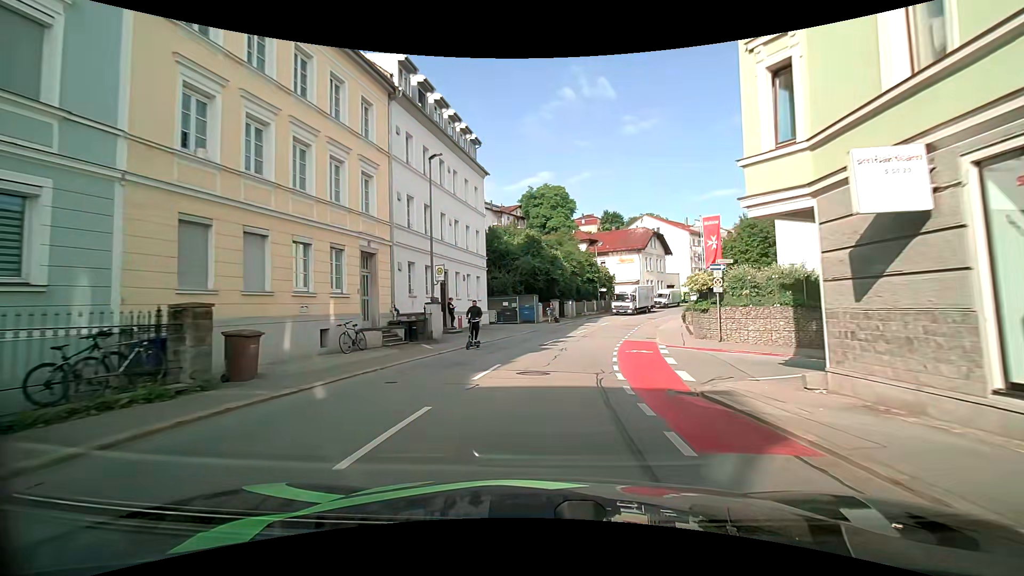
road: tertiary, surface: asphalt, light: Day
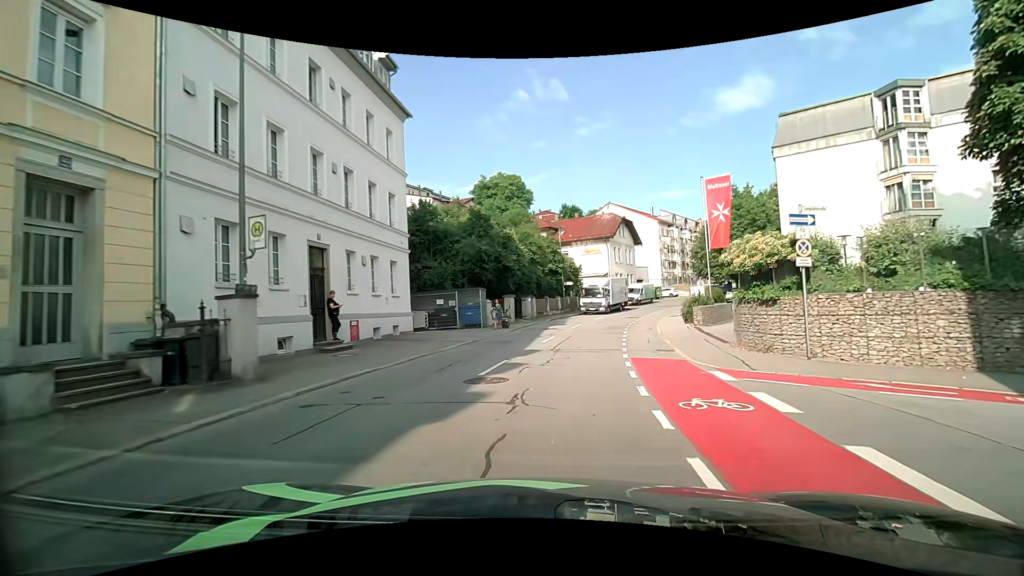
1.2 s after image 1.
(+0.6, +11.0) m; +5°
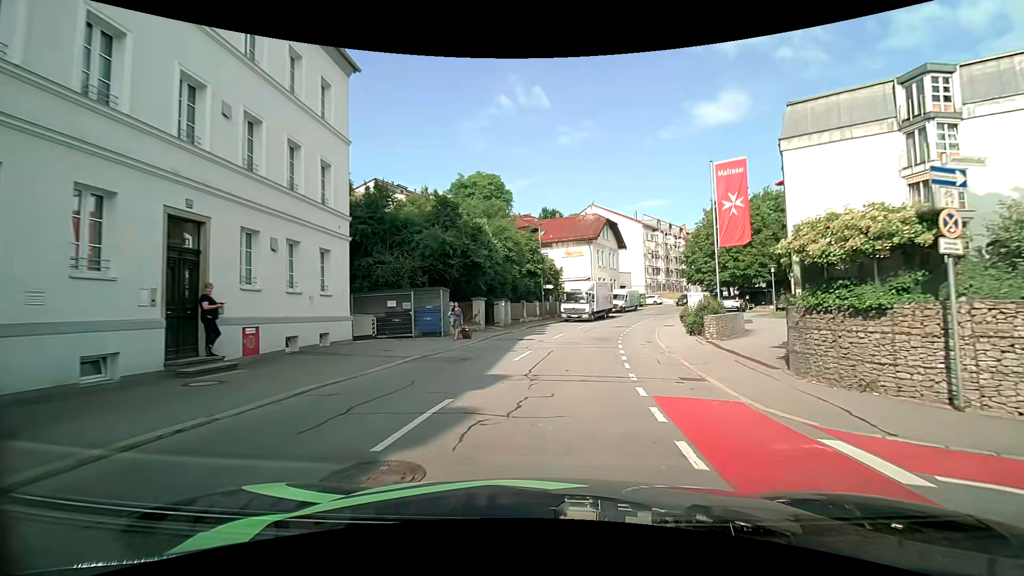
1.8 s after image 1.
(0.0, +5.2) m; +2°
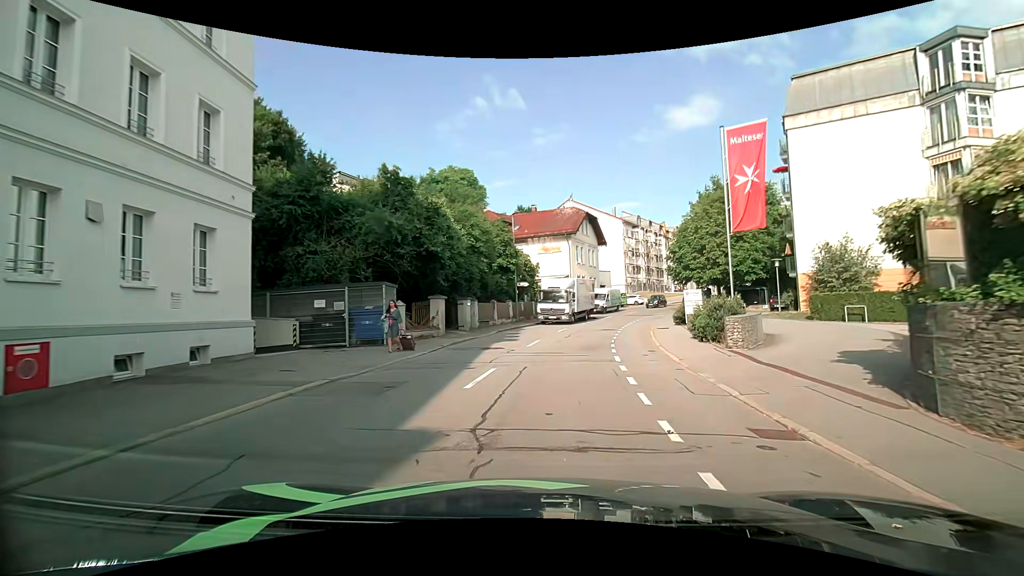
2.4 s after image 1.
(+0.1, +4.9) m; +3°
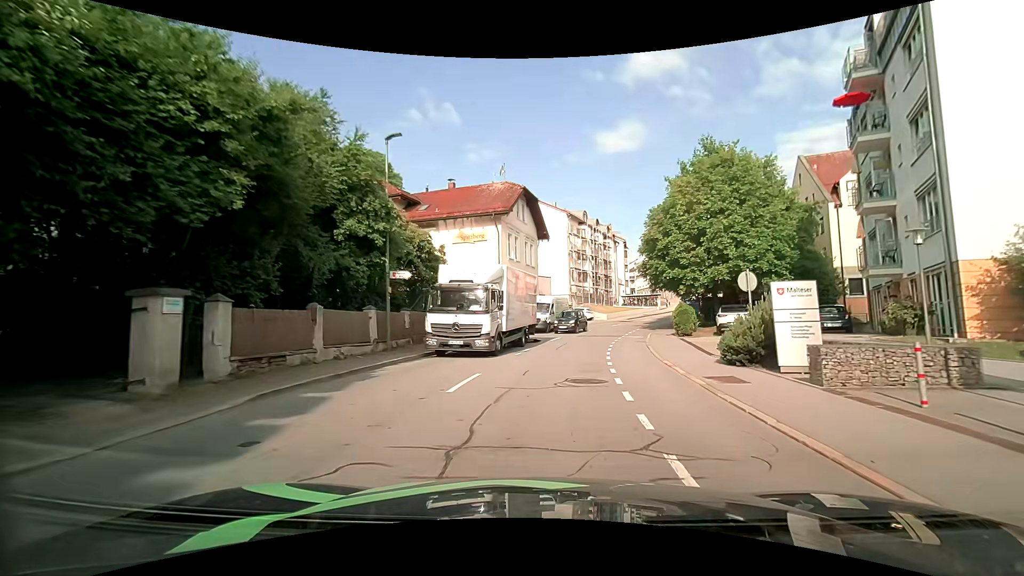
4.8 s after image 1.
(+1.1, +17.6) m; +6°
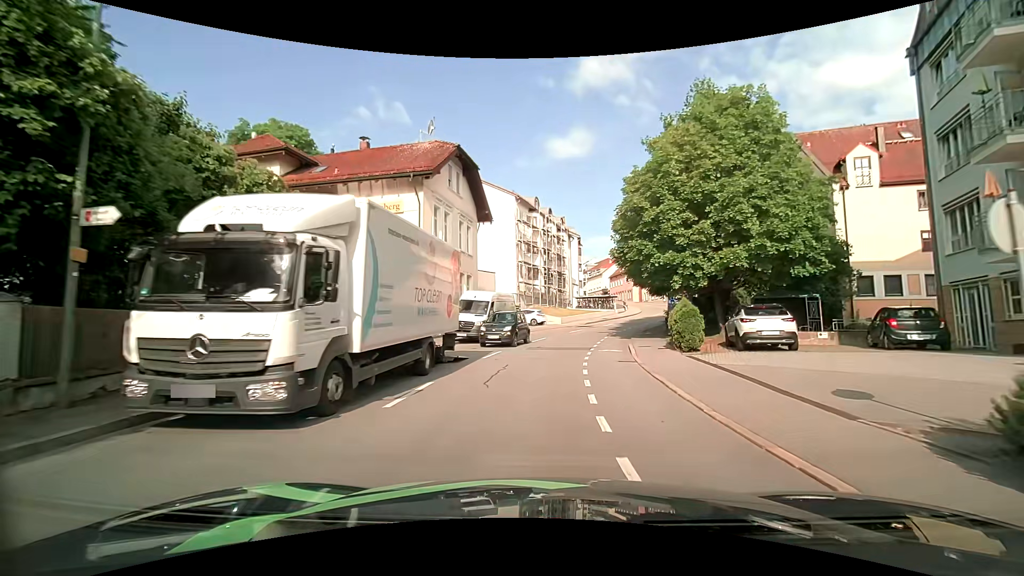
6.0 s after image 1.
(+0.8, +10.3) m; +7°
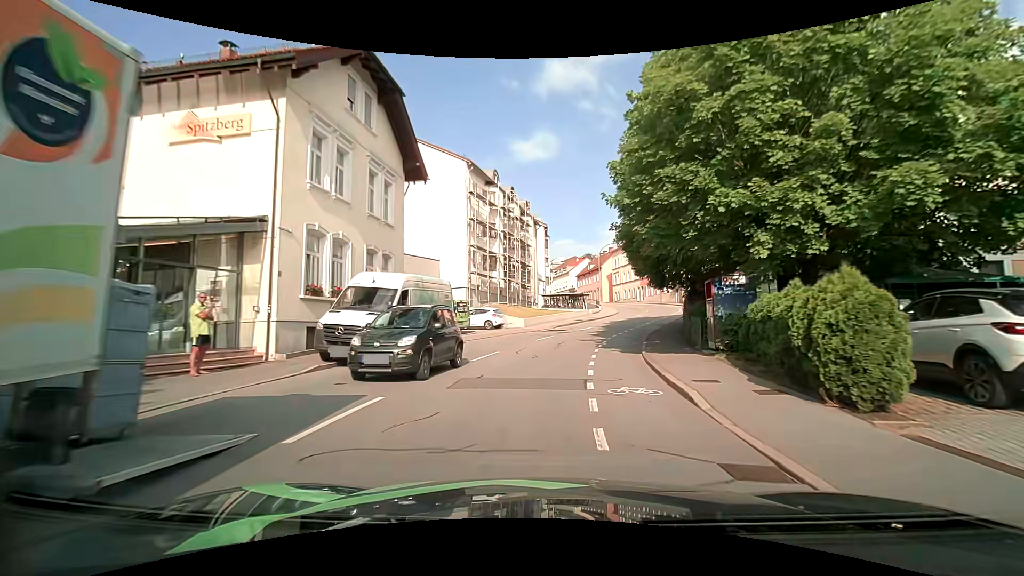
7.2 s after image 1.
(+0.4, +11.2) m; +4°
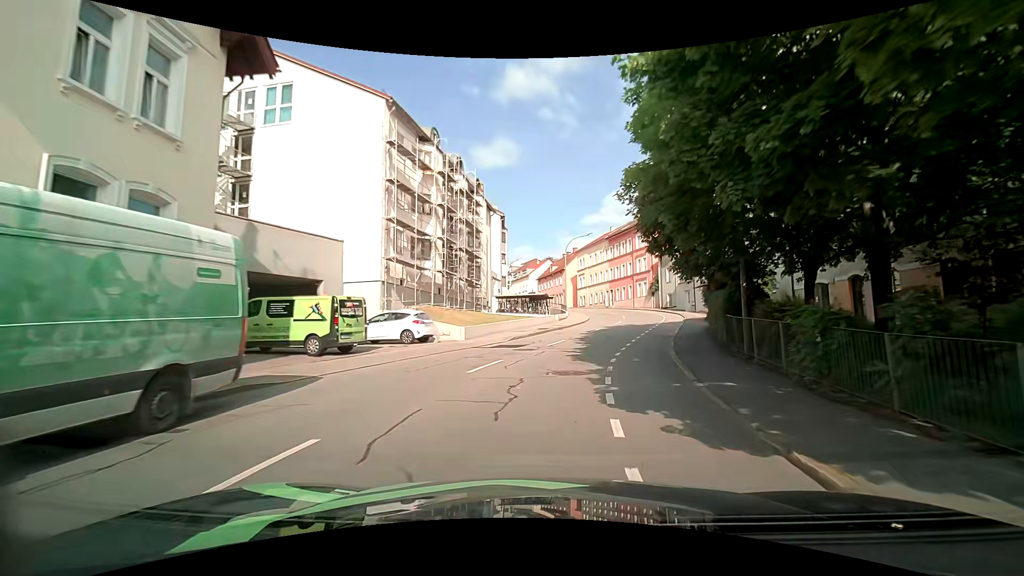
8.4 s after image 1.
(+0.4, +11.6) m; +4°
(0, +10) (+2, +20) (+5, +30) (+7, +39) (+10, +49) (+10, +59) (+9, +69) (+7, +78) (+4, +88) (+2, +98) m
